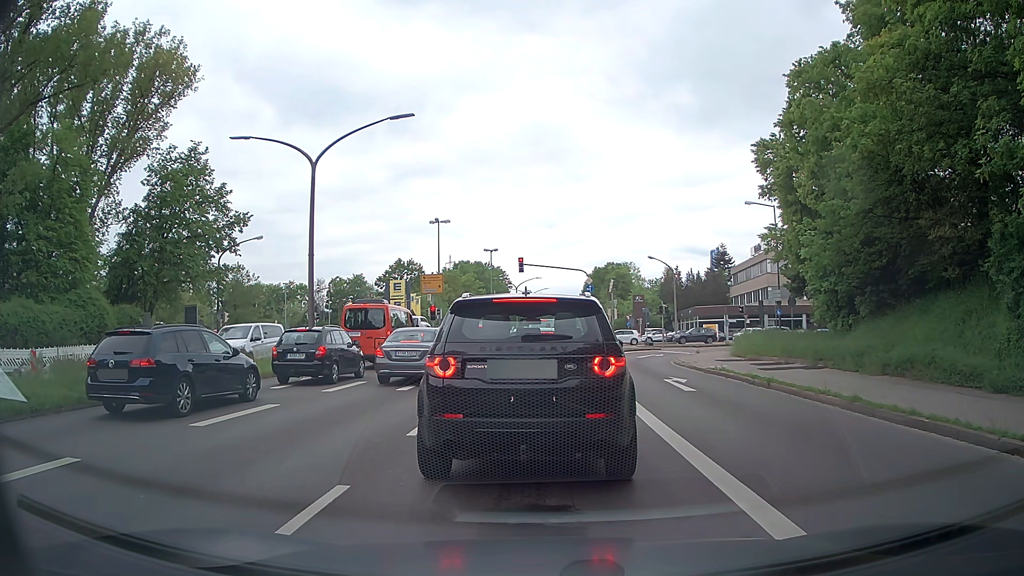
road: primary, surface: asphalt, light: Day
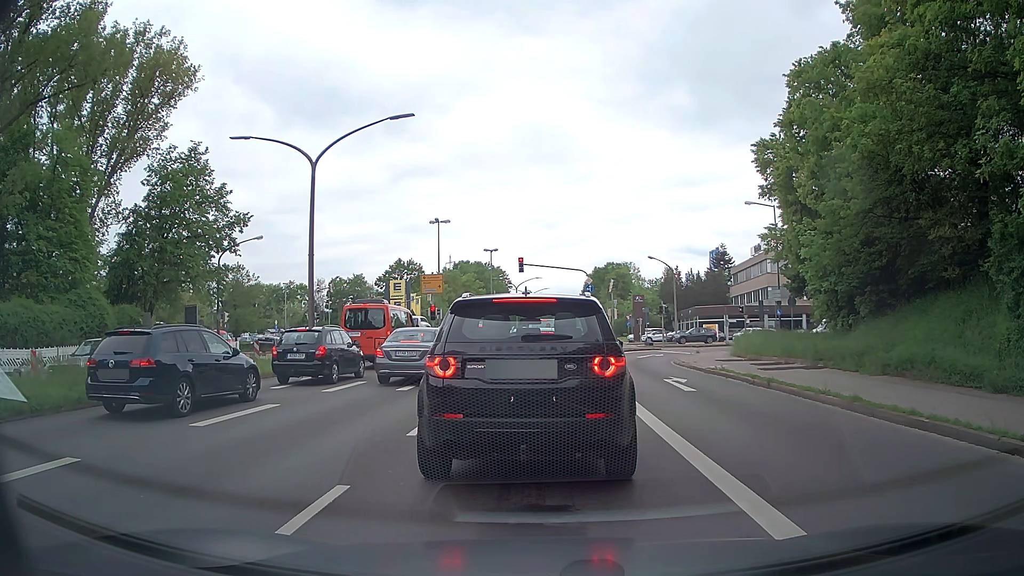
(0.0, 0.0) m; 0°
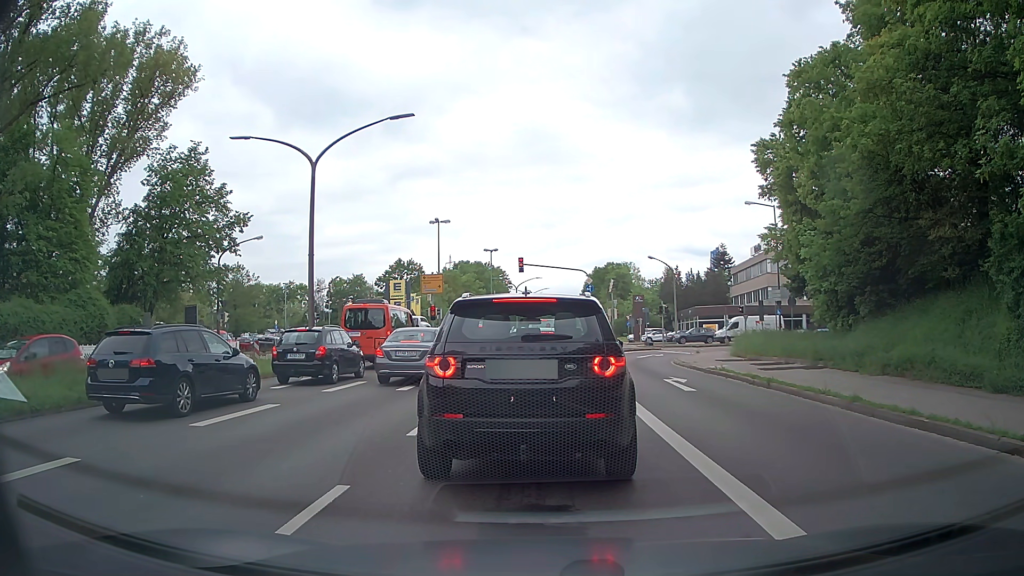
(0.0, 0.0) m; 0°
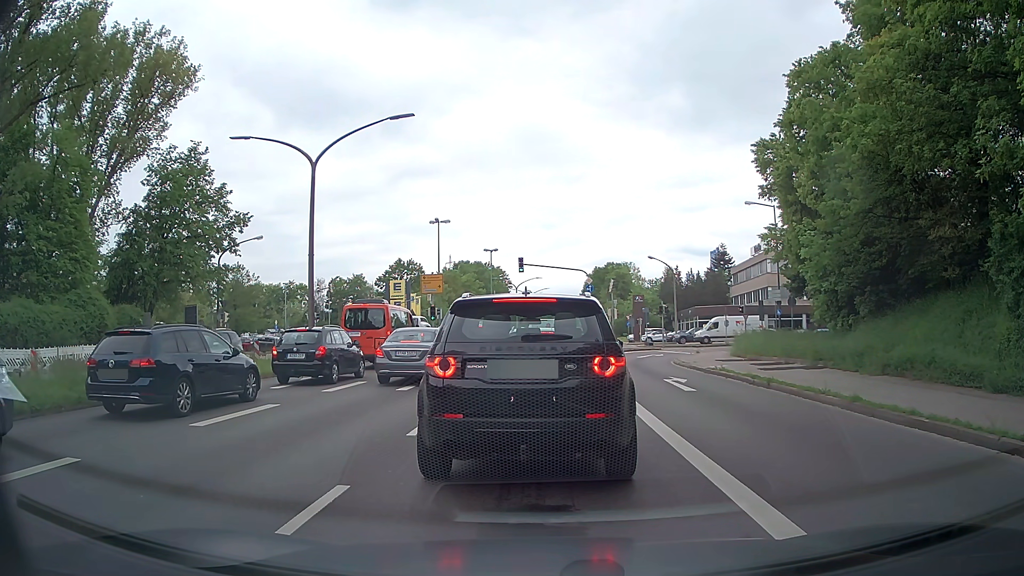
(0.0, 0.0) m; 0°
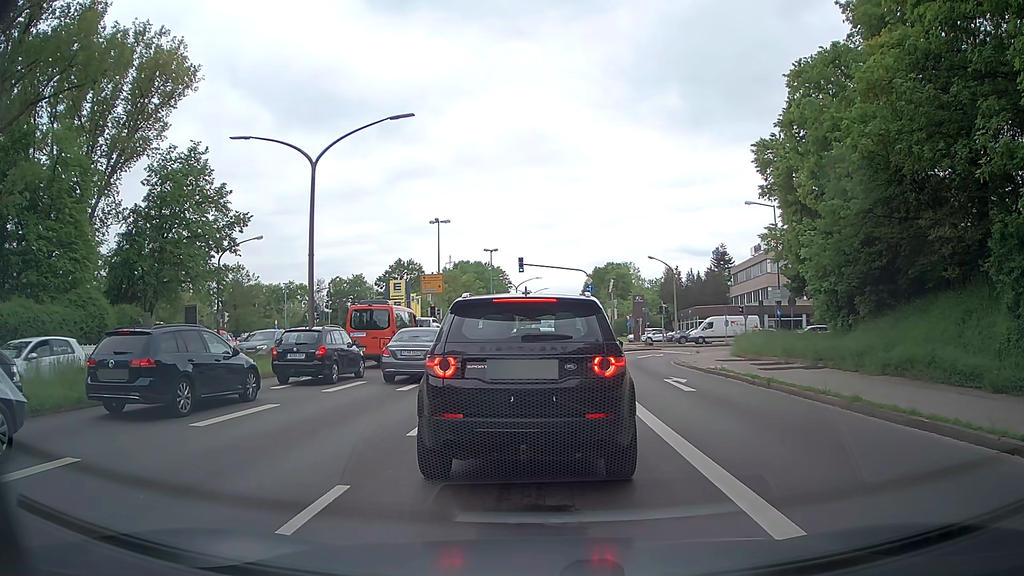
(0.0, 0.0) m; 0°
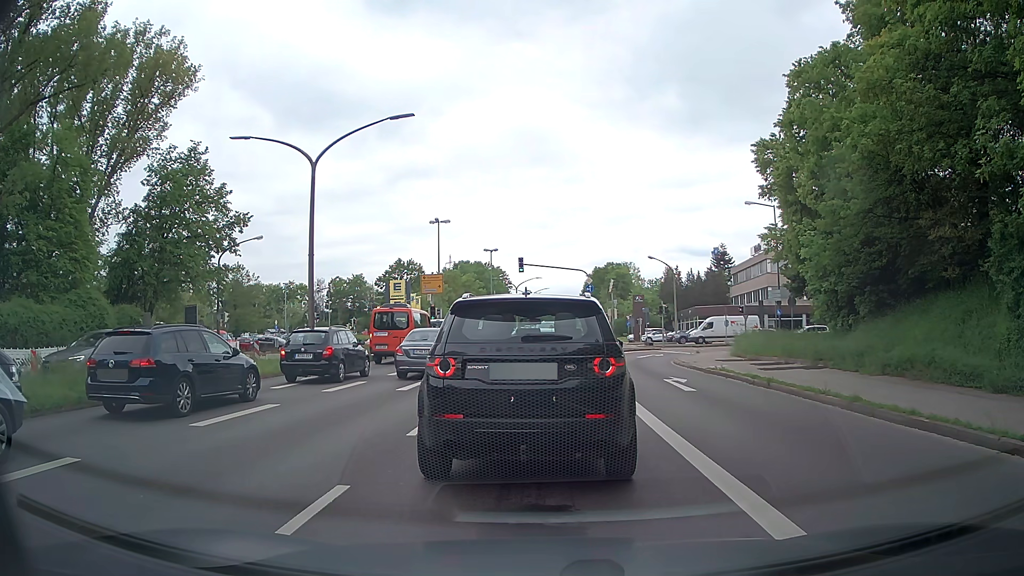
(0.0, 0.0) m; 0°
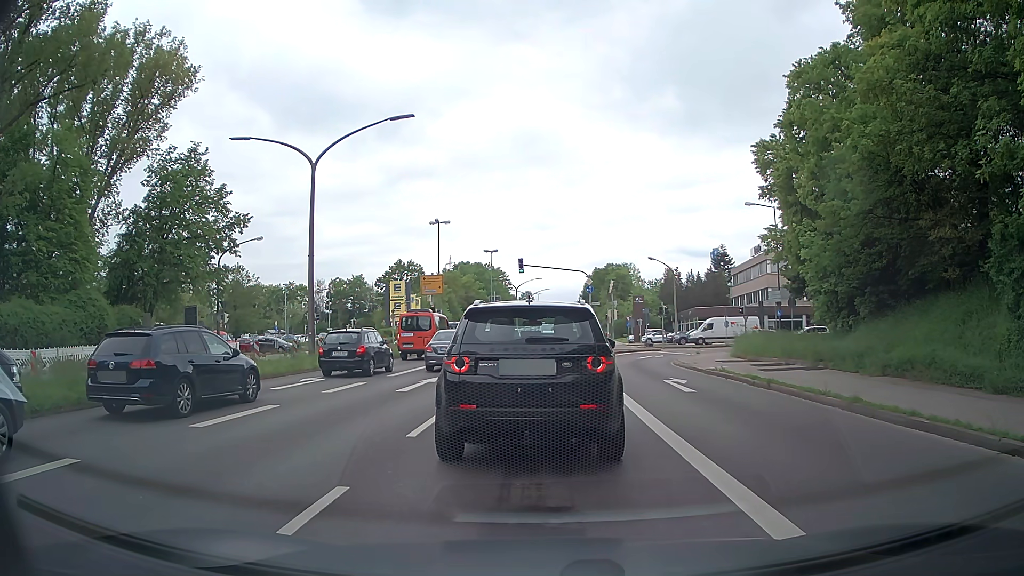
(0.0, 0.0) m; 0°
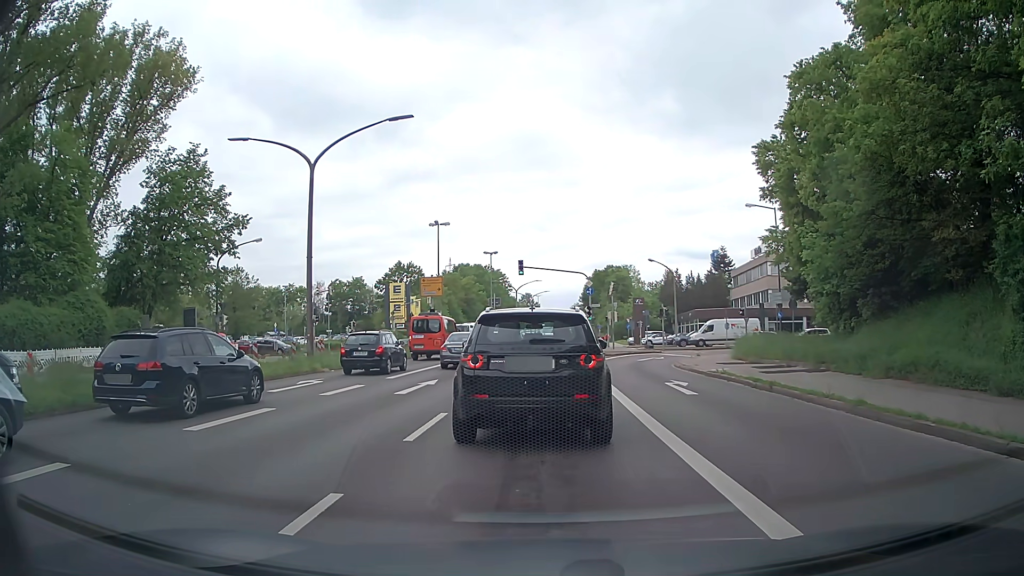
(0.0, +0.2) m; 0°
